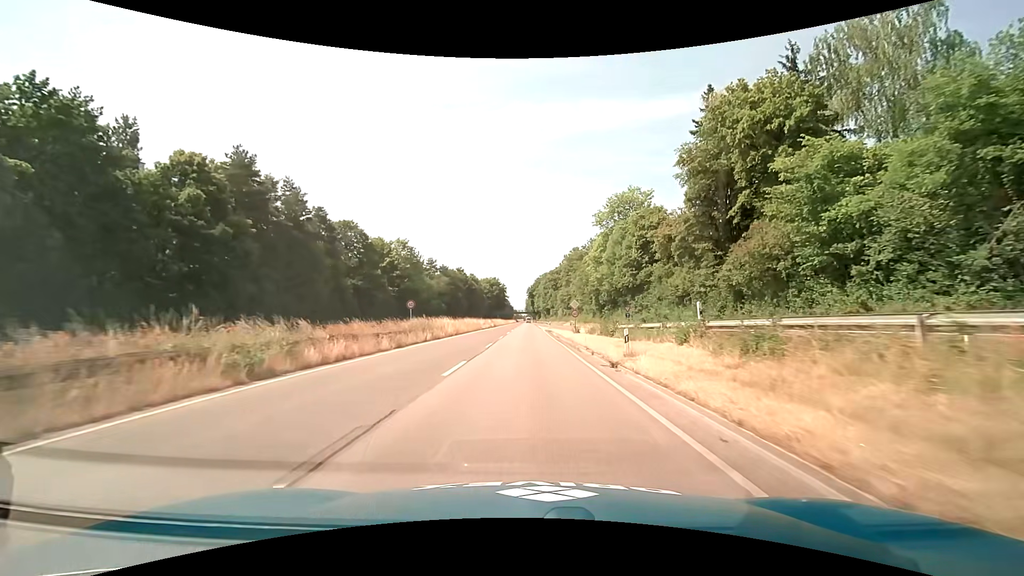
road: trunk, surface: asphalt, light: Day
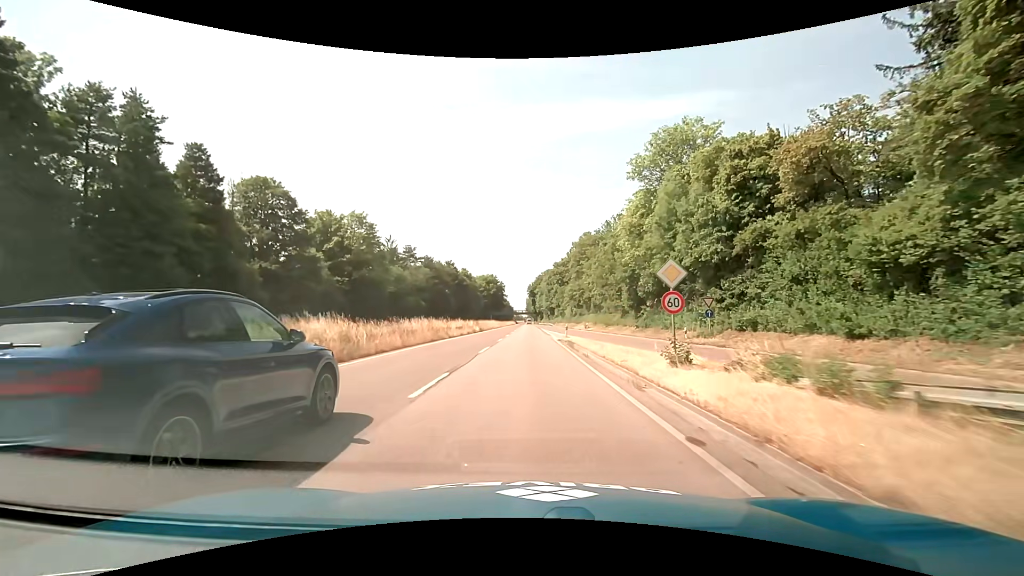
(-0.1, +27.5) m; 0°
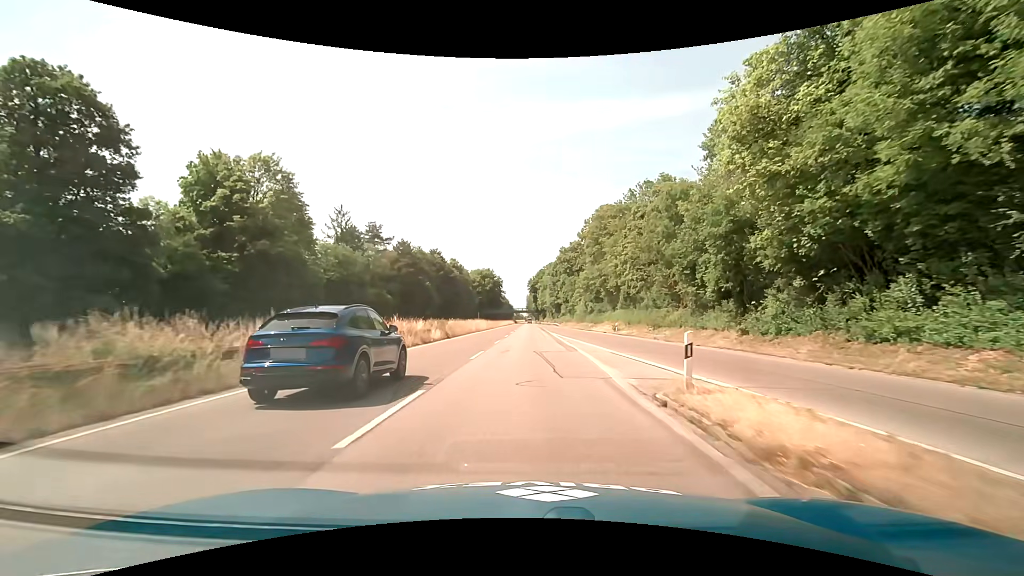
(0.0, +27.4) m; 0°
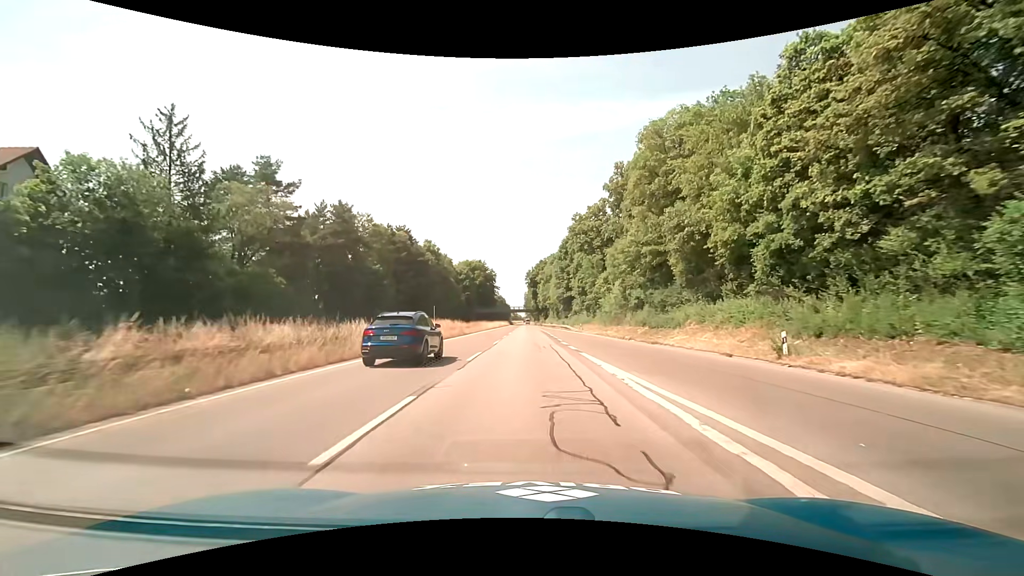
(0.0, +36.7) m; 0°
(0, +10) (0, +20) (0, +30) (0, +40) (0, +50) (0, +60) (0, +70) (0, +80) (0, +90) (0, +100) m
